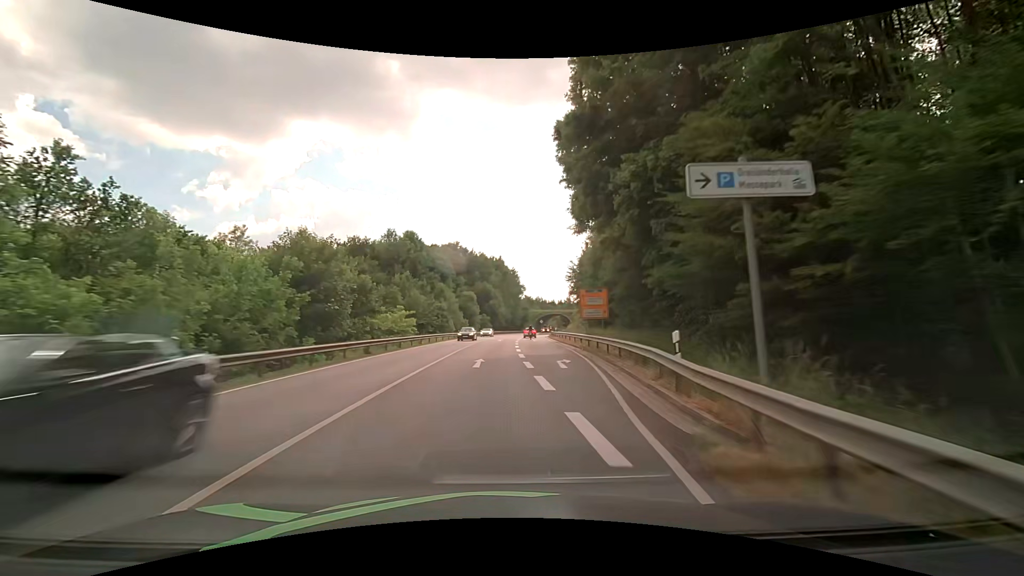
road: primary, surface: asphalt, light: Day
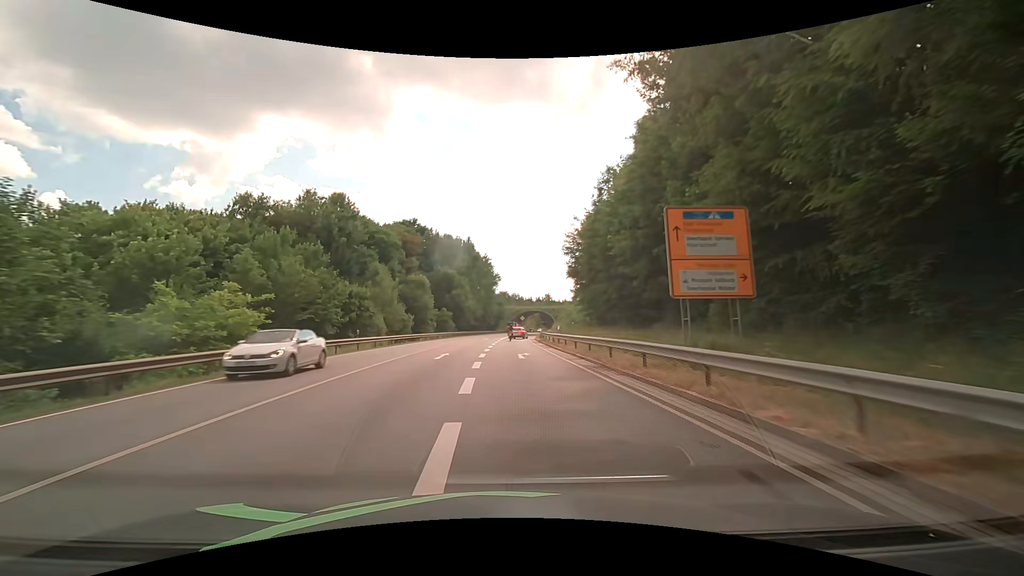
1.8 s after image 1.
(+1.2, +30.7) m; +3°
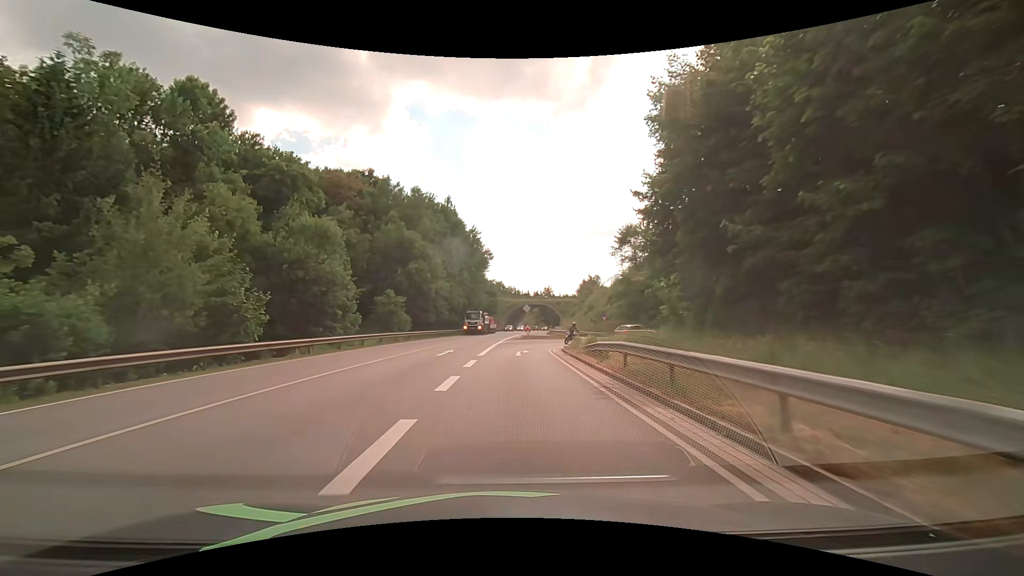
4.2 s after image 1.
(+0.2, +35.4) m; +1°
(0, +10) (0, +20) (+1, +30) (+5, +39) (+12, +46) (+21, +50) (+31, +53) (+40, +56) (+49, +61) (+57, +67) m
